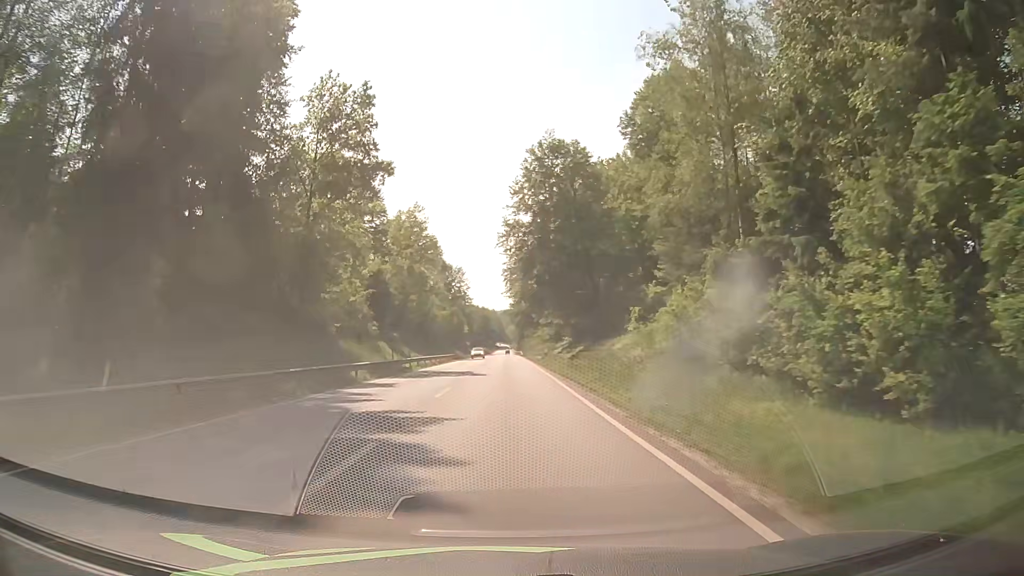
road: primary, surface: asphalt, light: Day
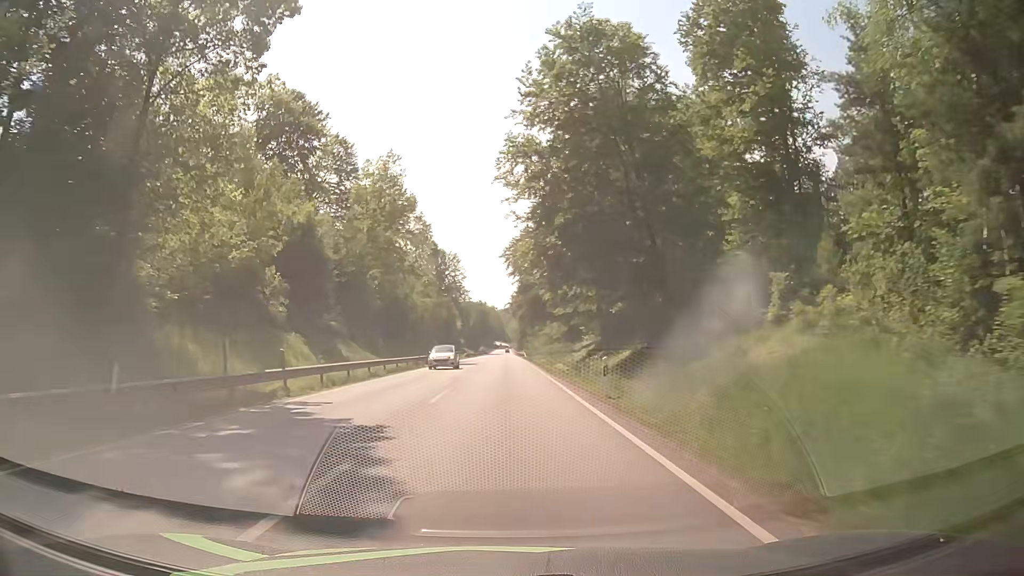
(-0.1, +25.5) m; 0°
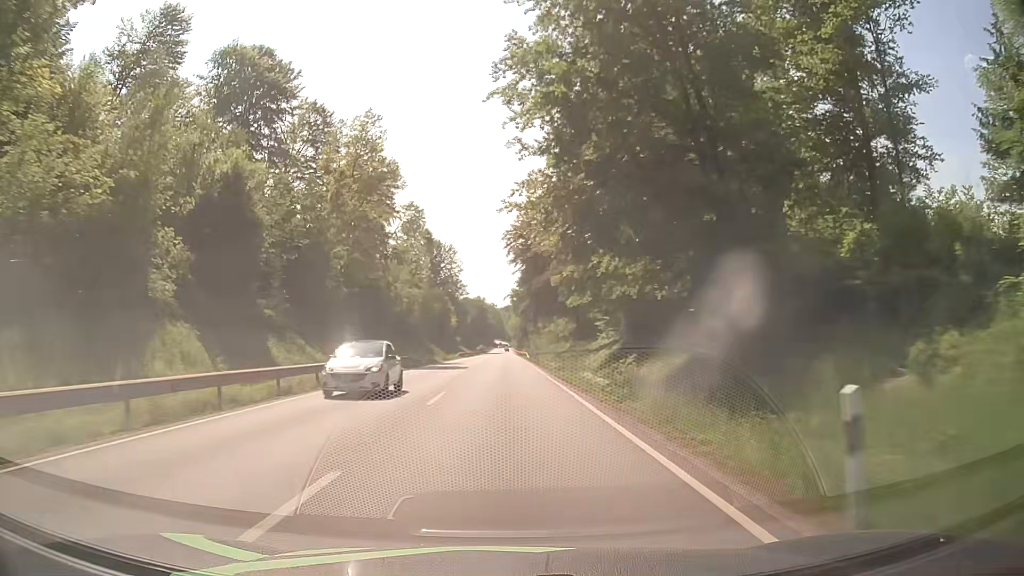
(0.0, +12.7) m; 0°
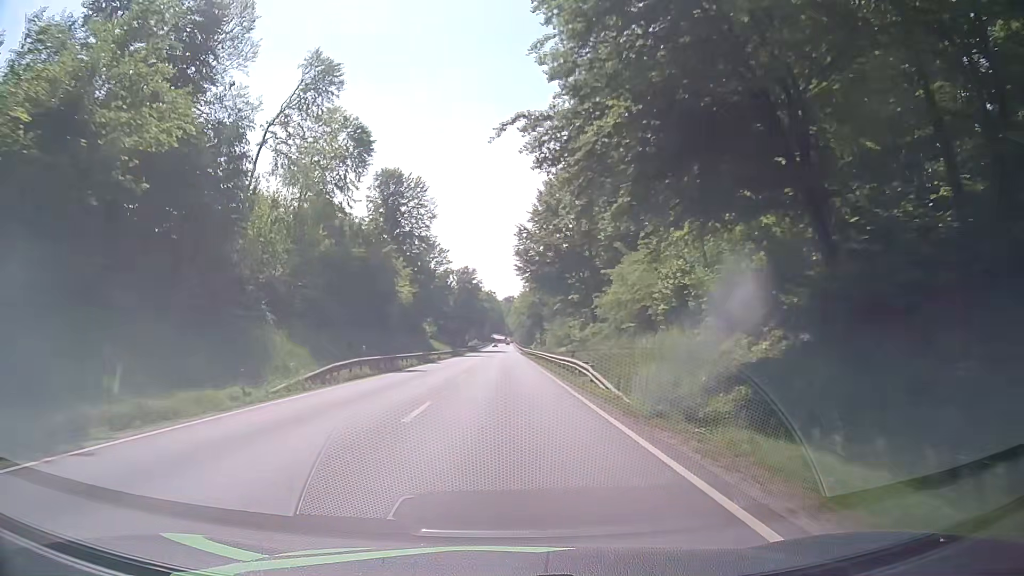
(+0.1, +63.4) m; 0°
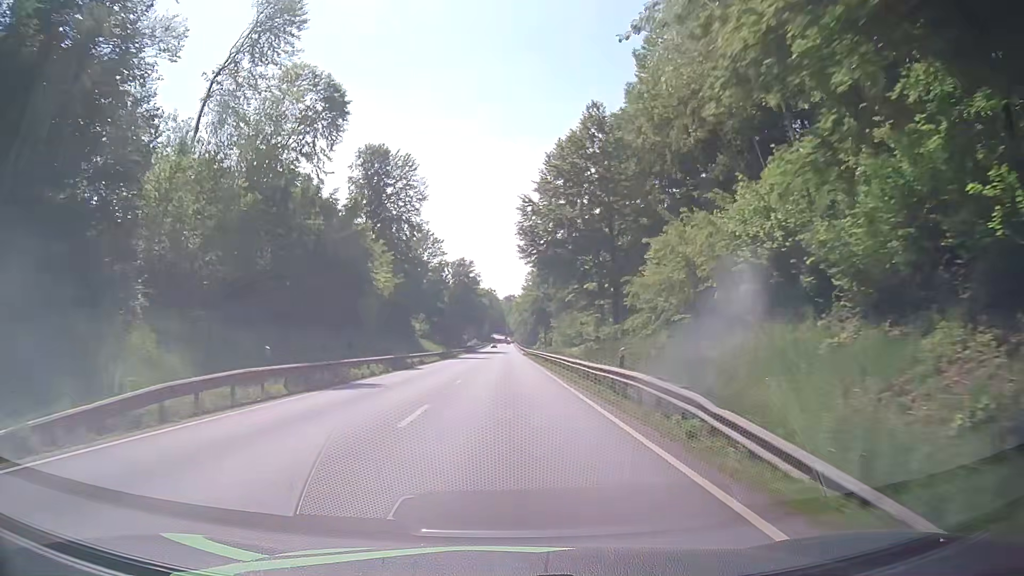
(-0.1, +12.6) m; 0°
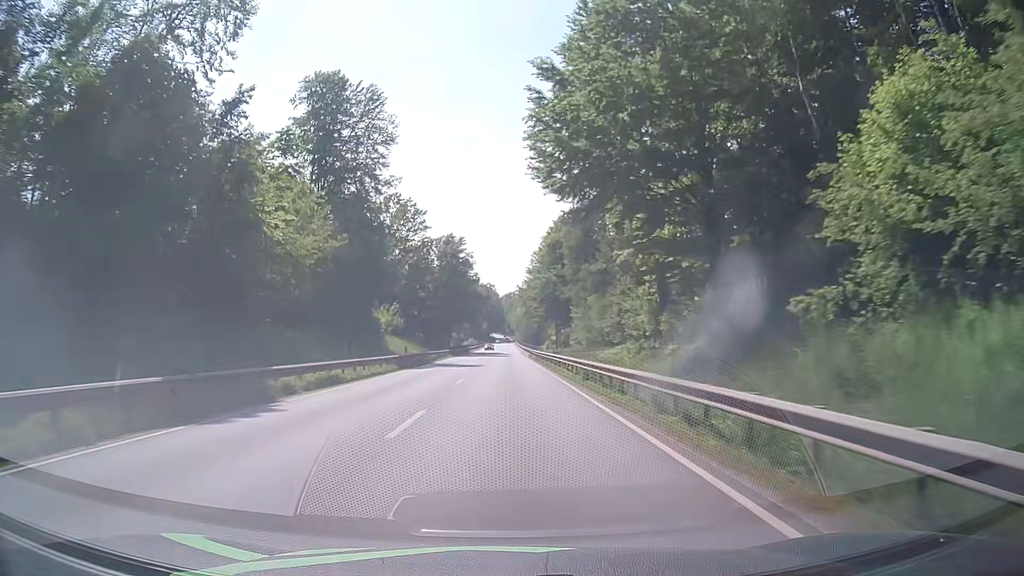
(+0.1, +25.2) m; 0°
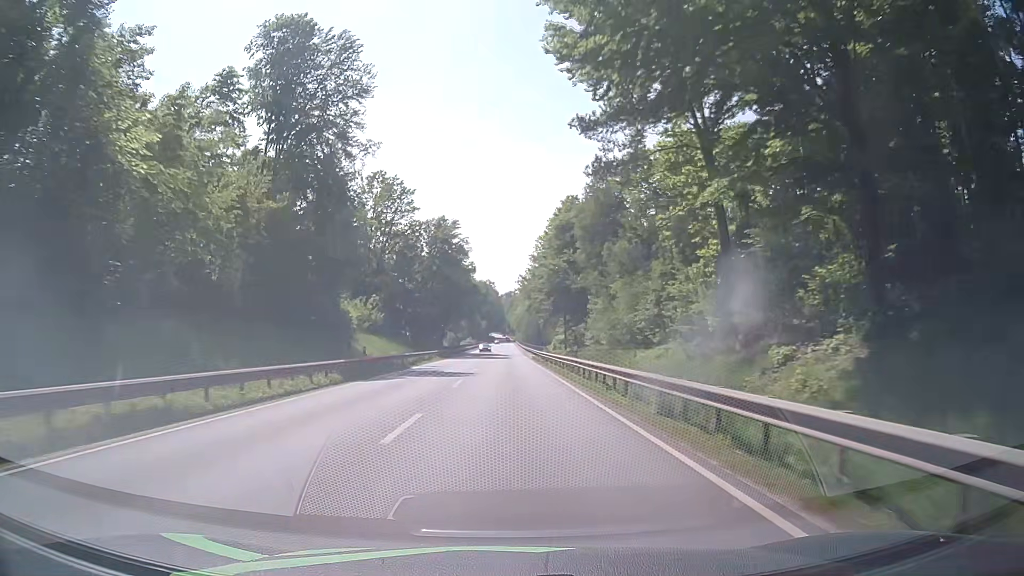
(0.0, +12.6) m; 0°
